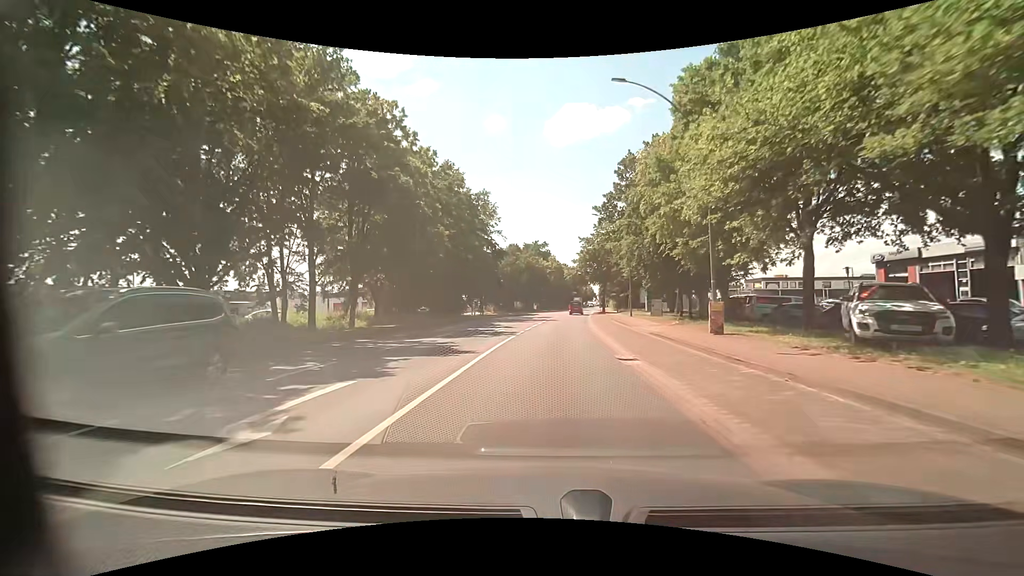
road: tertiary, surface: asphalt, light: Day
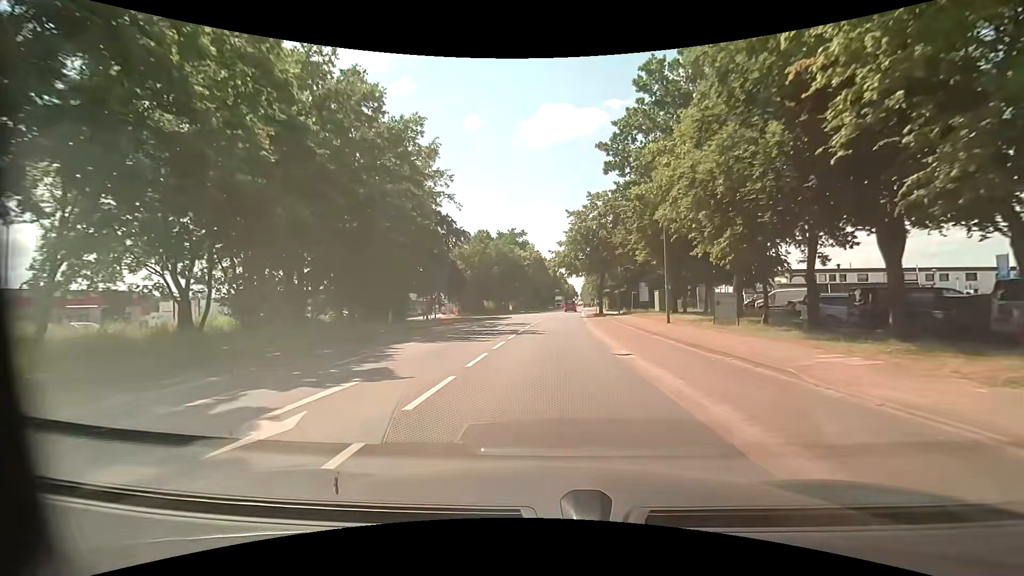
(+0.4, +21.6) m; +3°
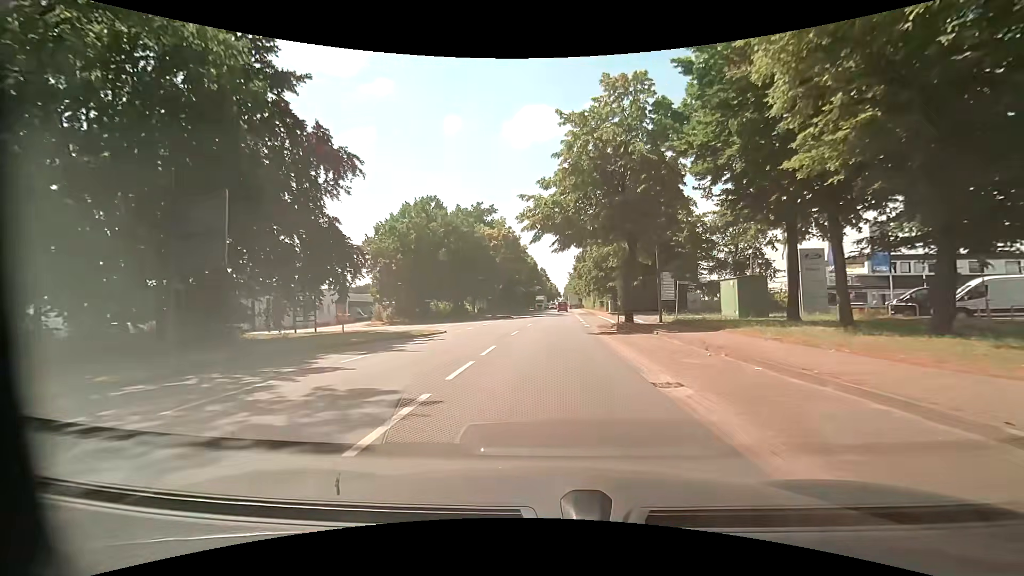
(+0.3, +28.9) m; +2°
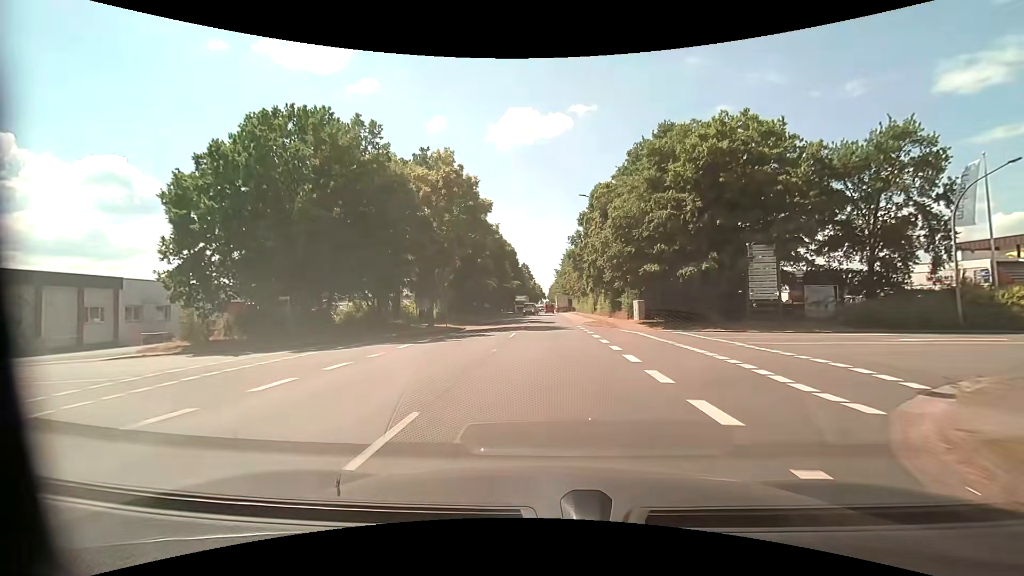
(+0.1, +28.2) m; +1°
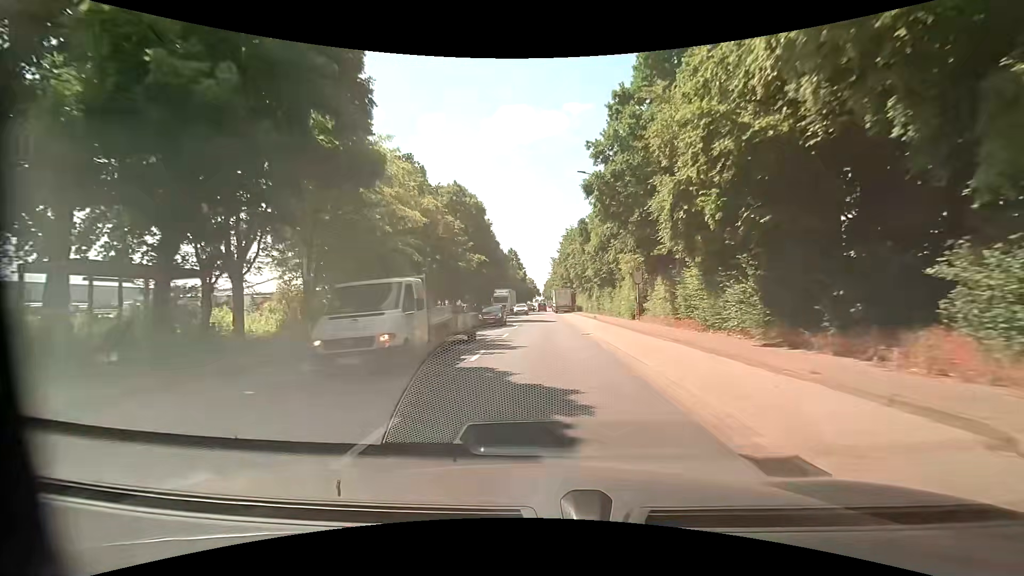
(+0.4, +36.6) m; +1°
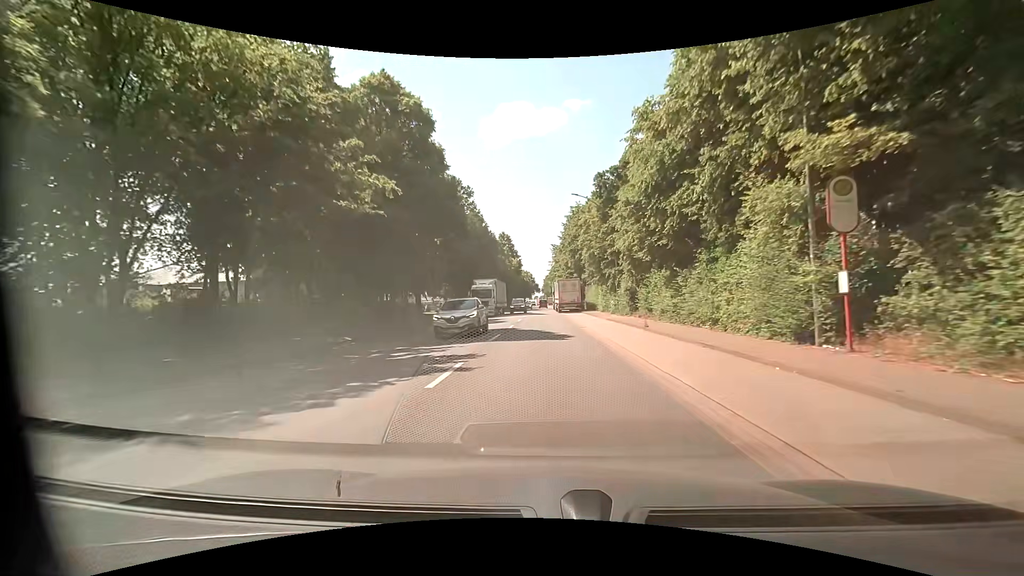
(0.0, +22.1) m; 0°
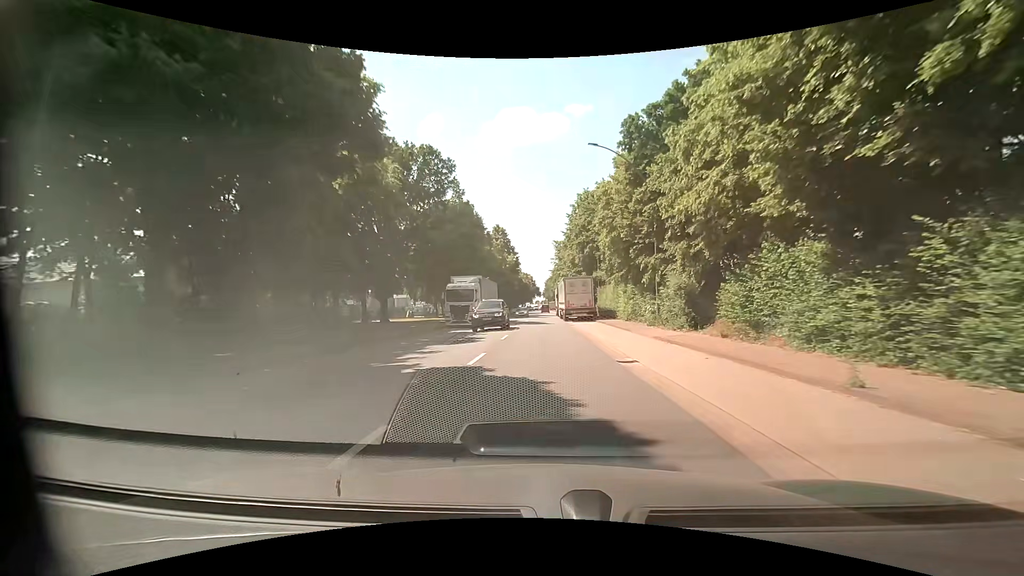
(-0.1, +14.2) m; -1°
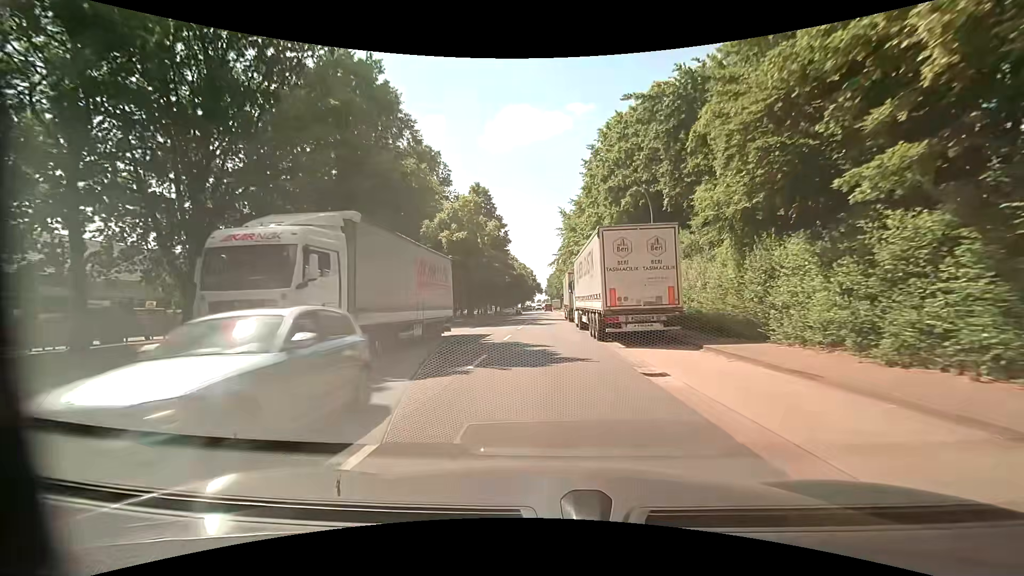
(+0.3, +27.9) m; +1°
(0, +10) (0, +20) (0, +30) (-1, +40) (-1, +50) (-1, +60) (0, +70) (0, +80) (0, +90) (0, +100) m
